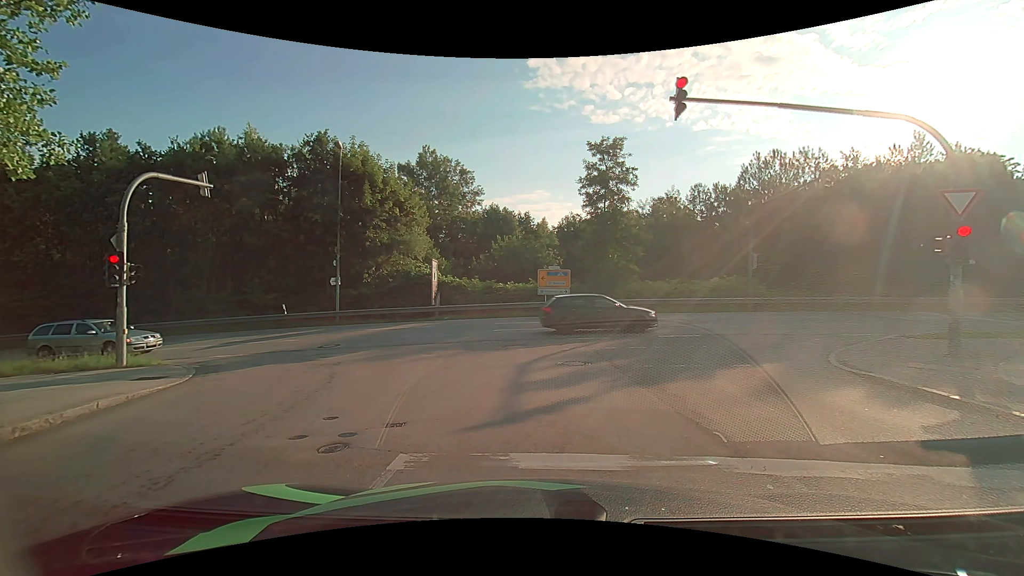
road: residential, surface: asphalt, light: Day
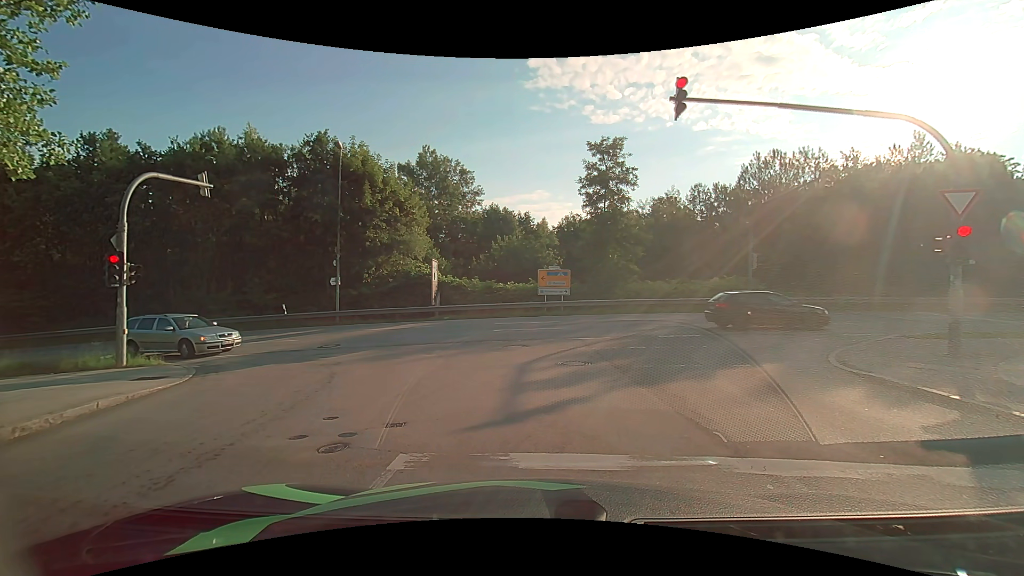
(0.0, 0.0) m; 0°
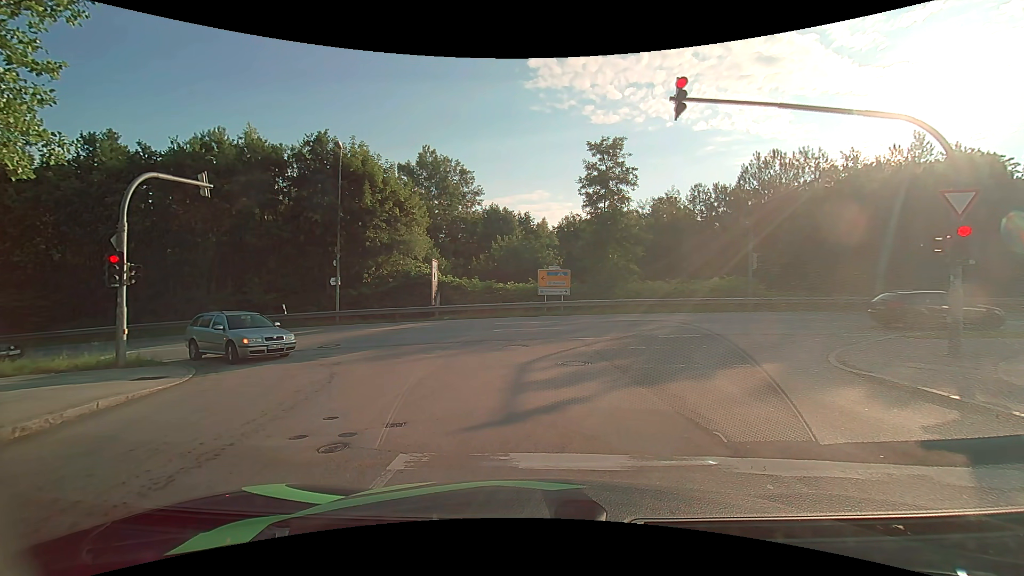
(0.0, 0.0) m; 0°
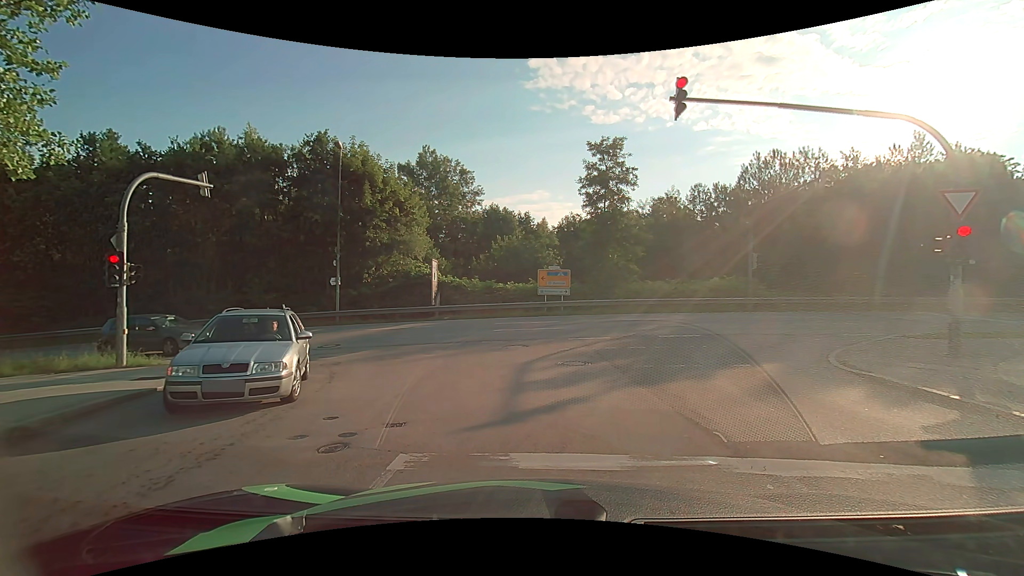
(0.0, 0.0) m; 0°
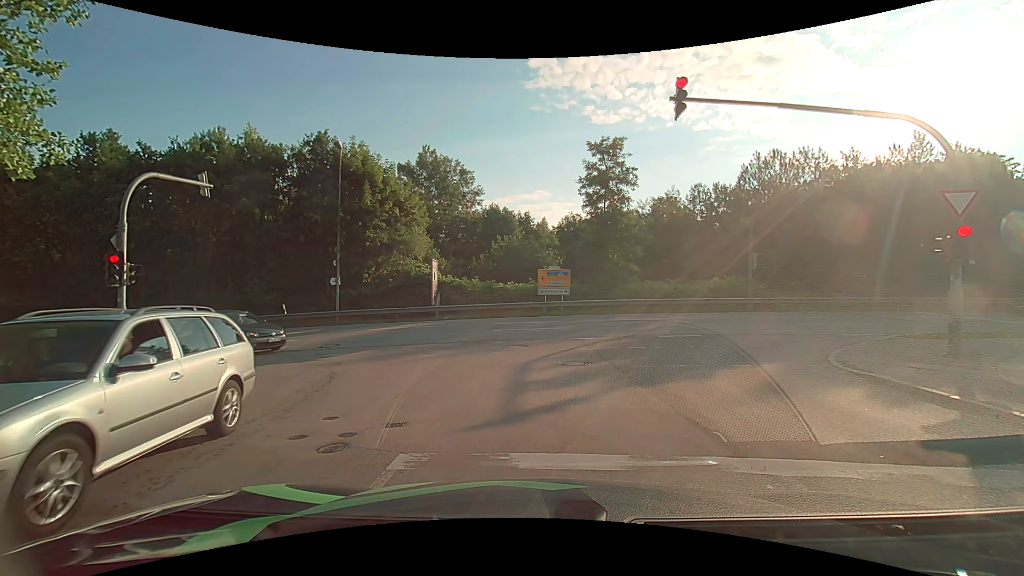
(0.0, 0.0) m; 0°
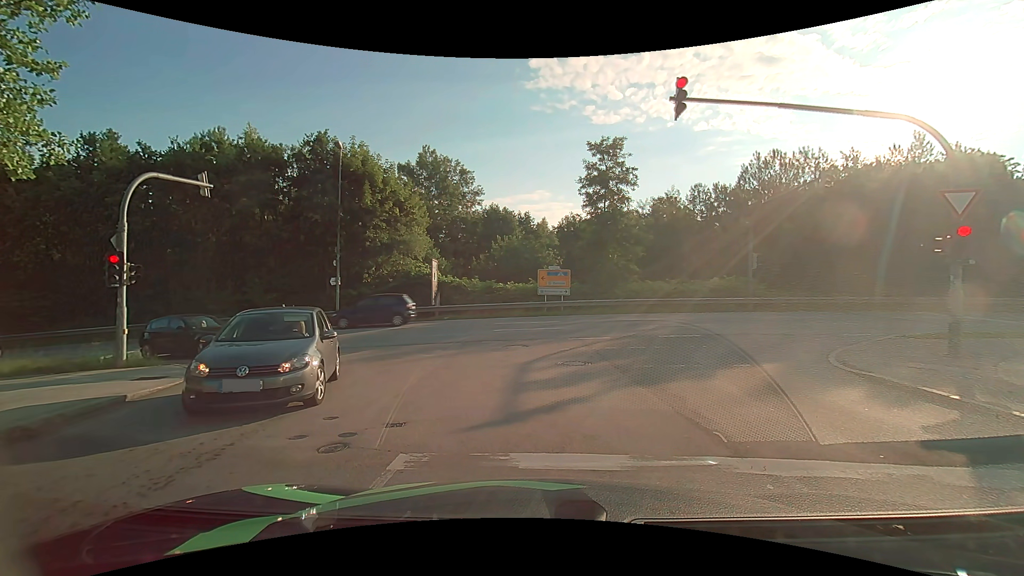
(0.0, 0.0) m; 0°
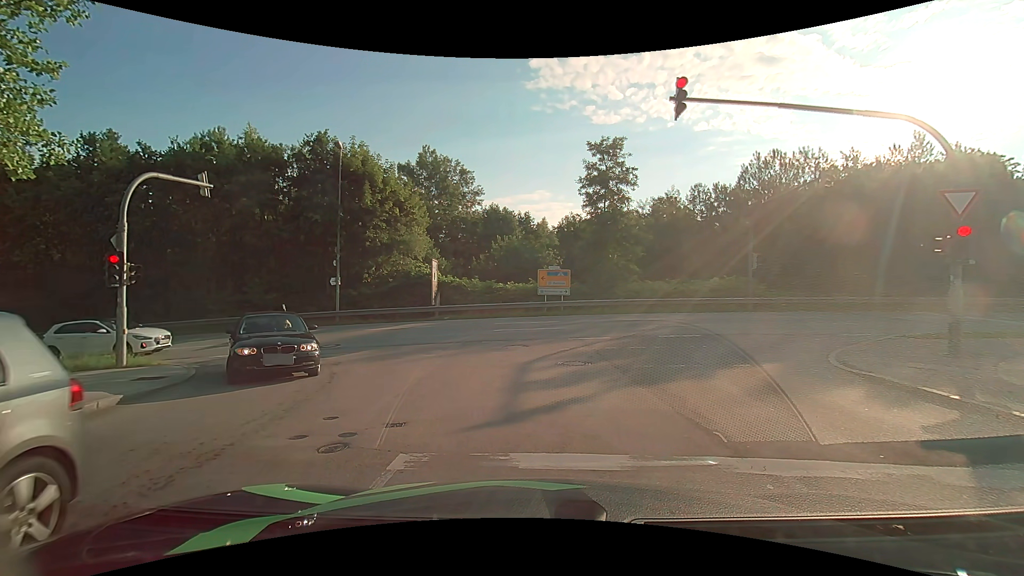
(0.0, 0.0) m; 0°
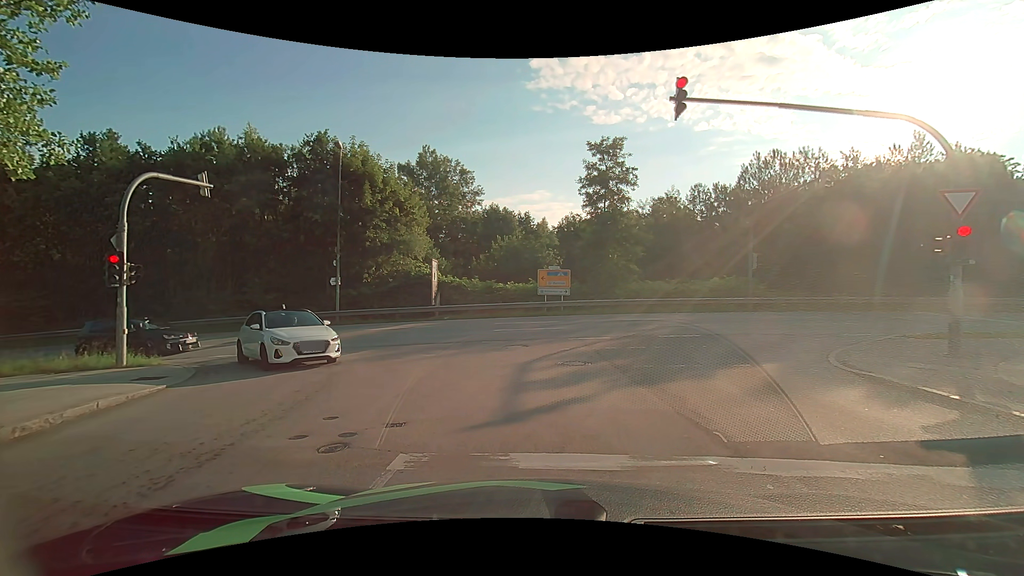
(0.0, 0.0) m; 0°
(0, +10) (-3, +20) (-11, +25) (-20, +26) (-30, +25) (-40, +24) (-50, +24) (-60, +22) (-70, +21) (-80, +20) m
